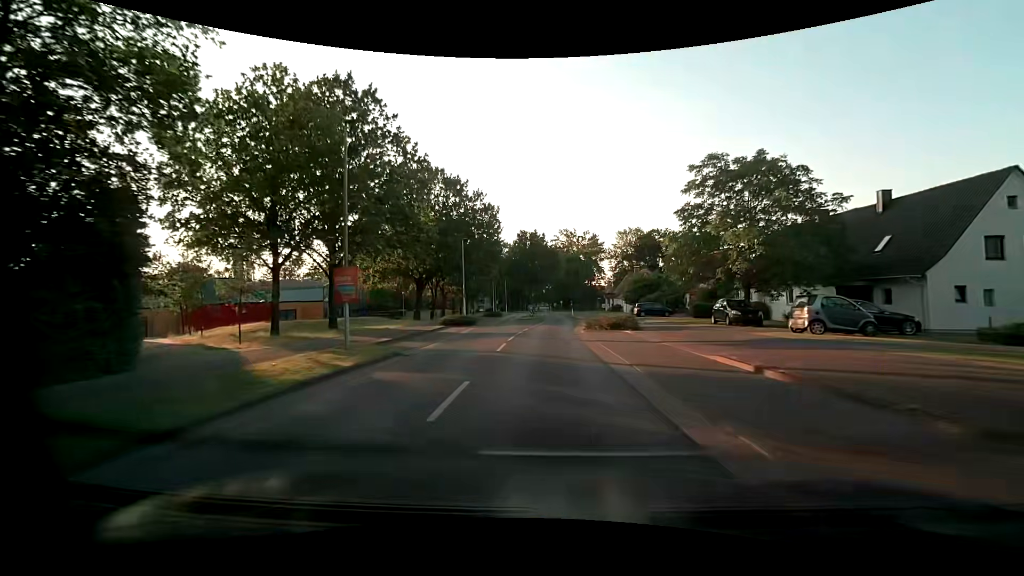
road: tertiary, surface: asphalt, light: Day
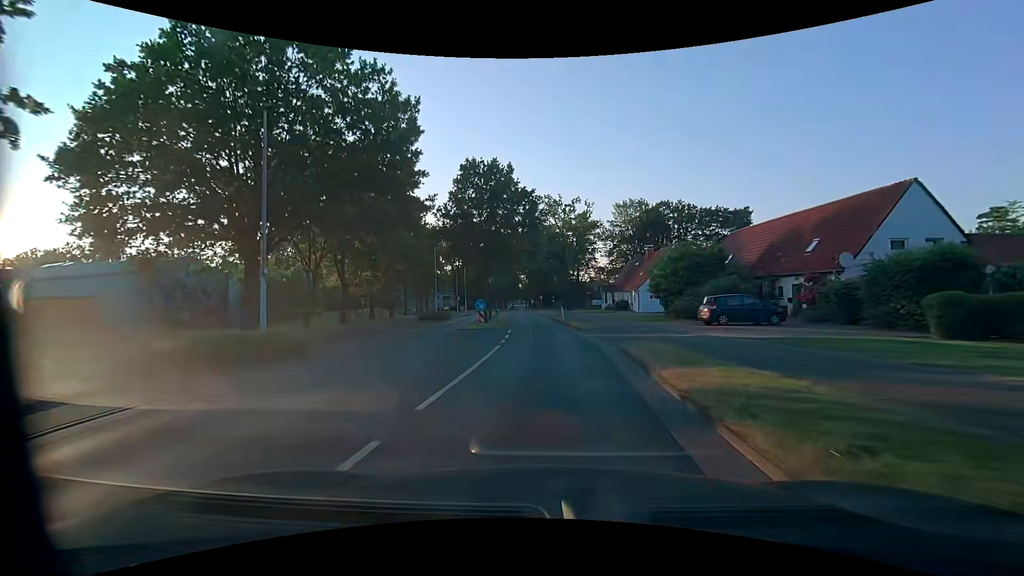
(+0.6, +30.7) m; +3°
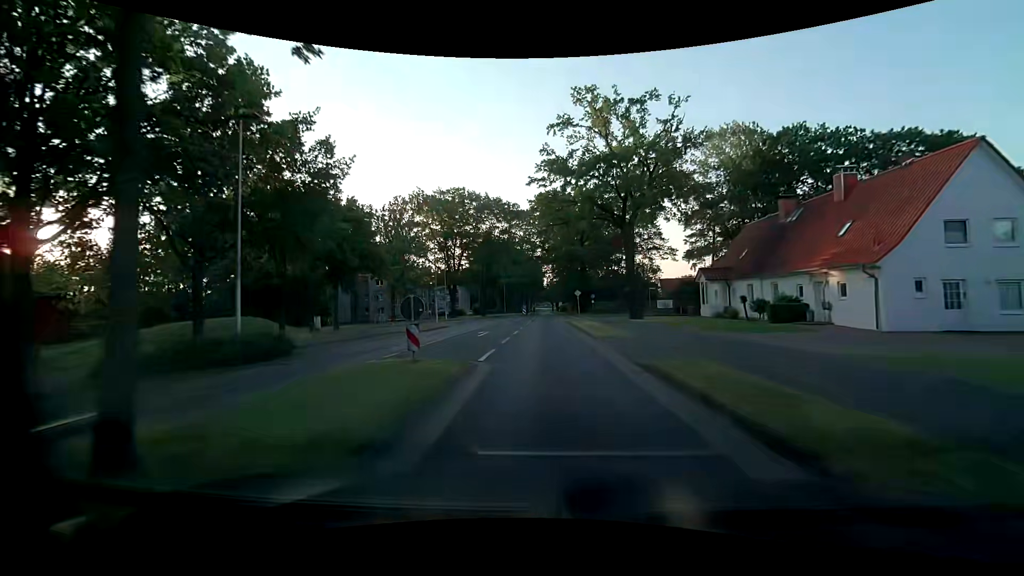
(-0.9, +38.4) m; -3°
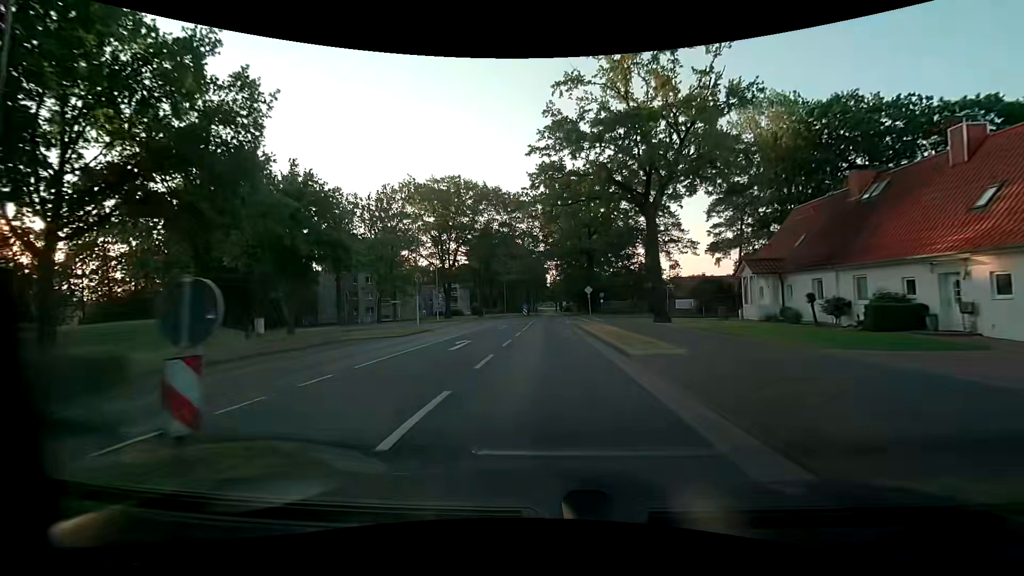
(0.0, +7.6) m; 0°
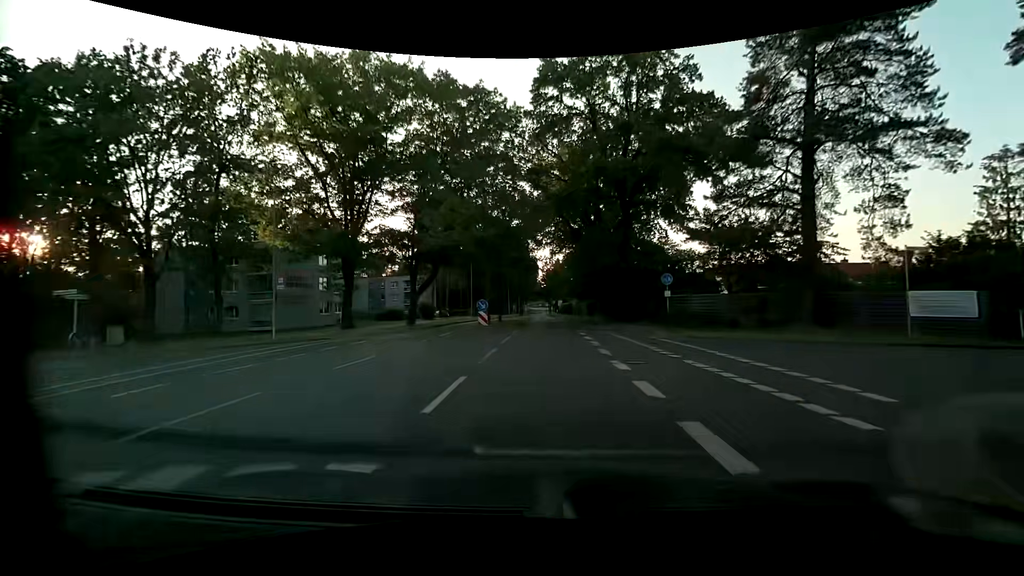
(-0.1, +38.0) m; +1°
